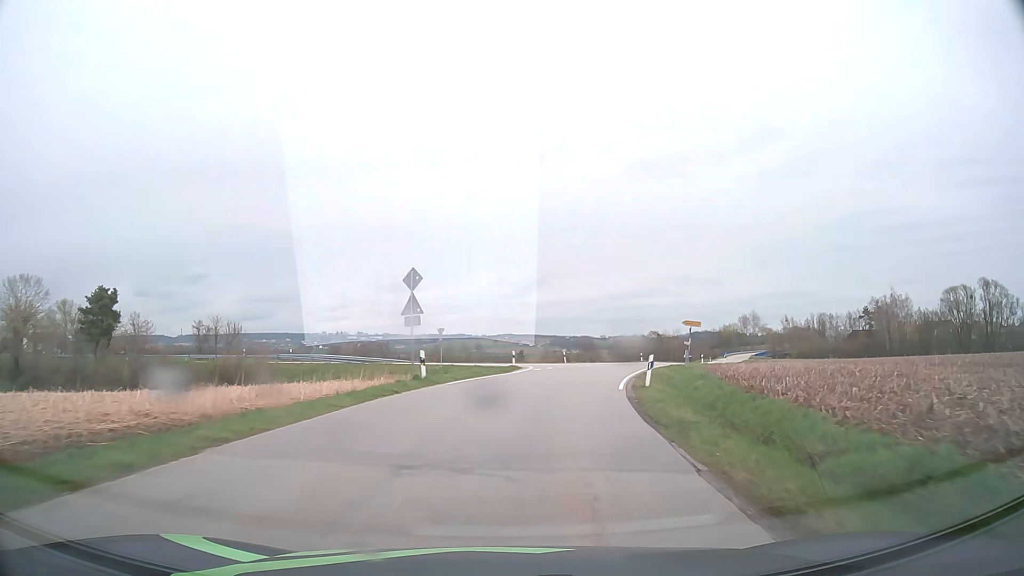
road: tertiary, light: Day
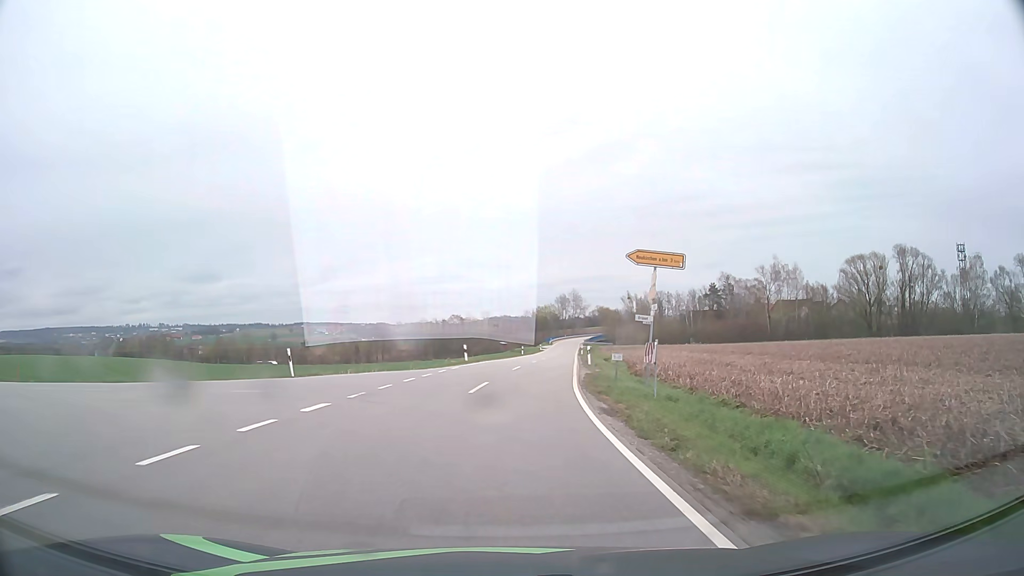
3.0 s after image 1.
(+5.6, +36.7) m; +17°
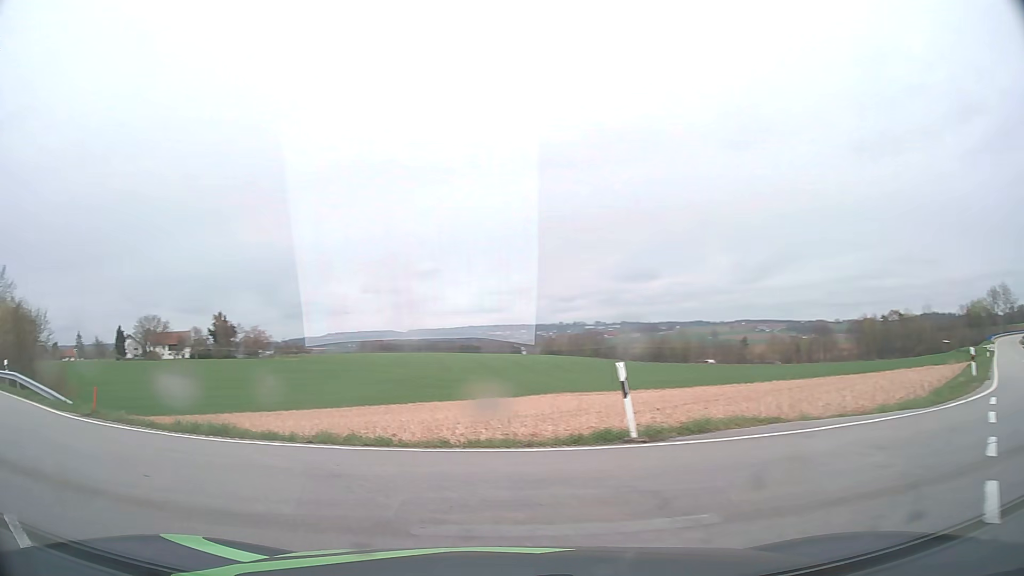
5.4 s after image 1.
(-2.4, +16.2) m; -37°
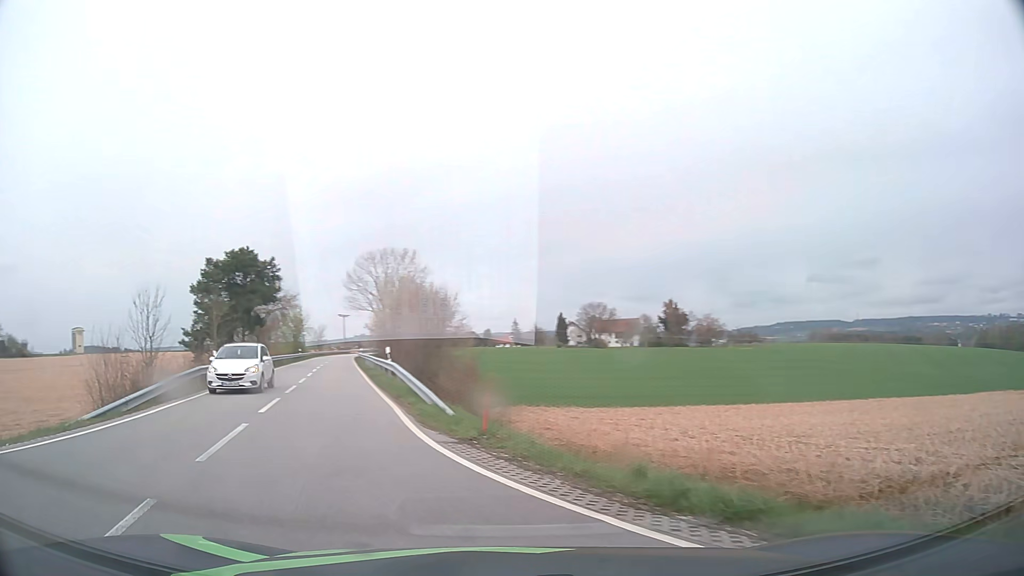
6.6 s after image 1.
(-2.1, +6.3) m; -38°
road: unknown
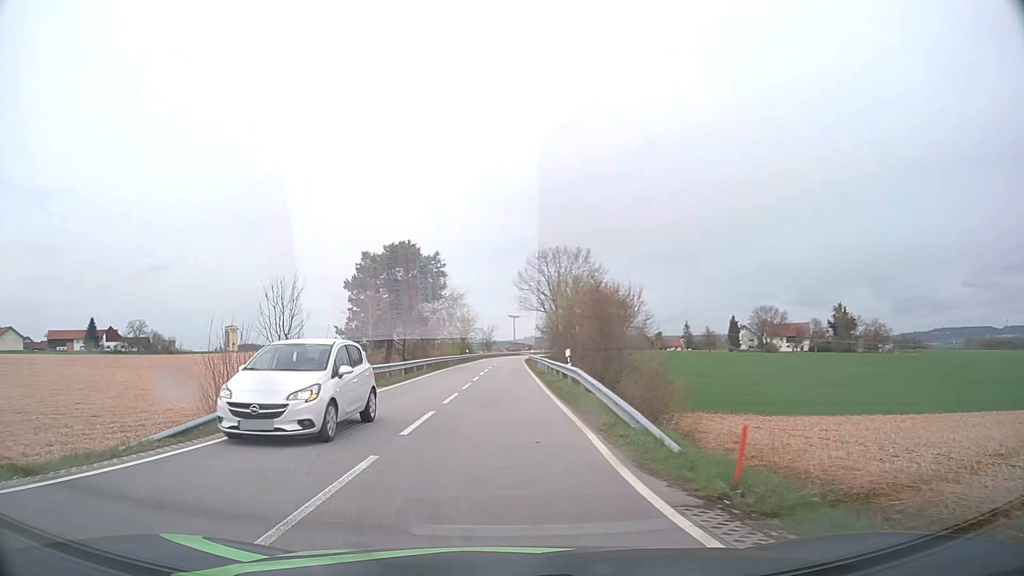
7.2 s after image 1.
(-0.5, +3.7) m; -15°
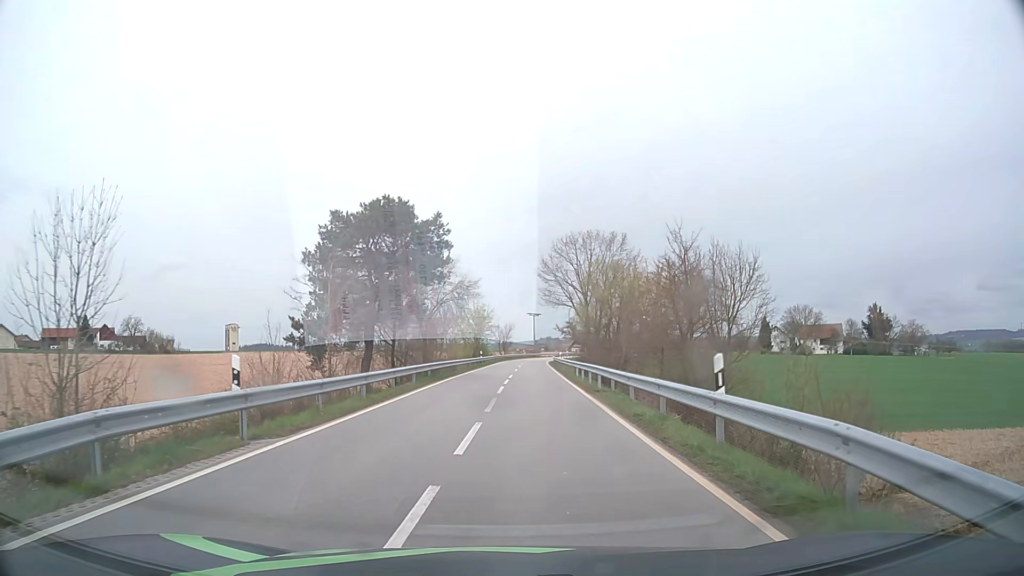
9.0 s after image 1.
(-0.6, +13.9) m; -1°
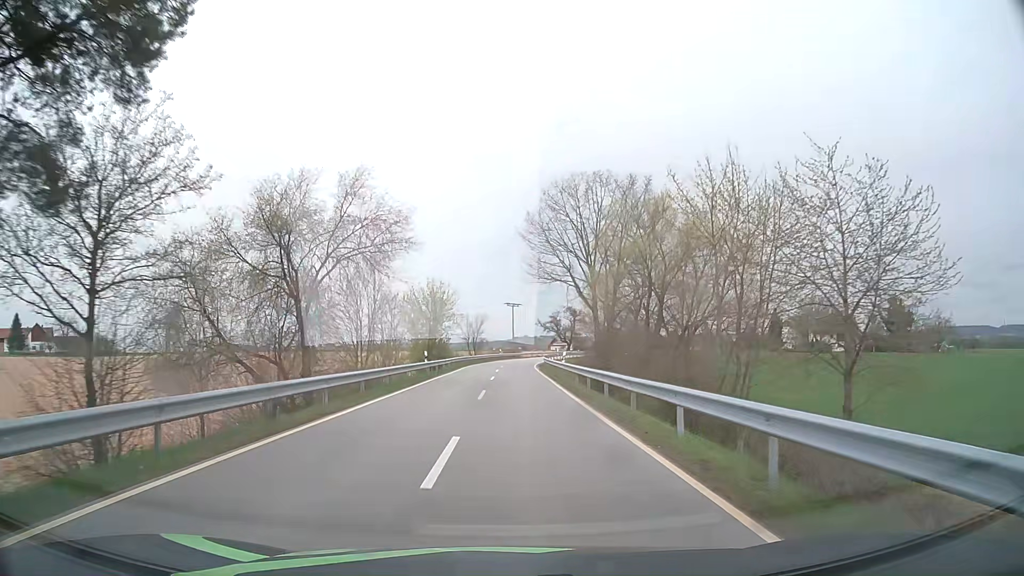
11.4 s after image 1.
(+0.6, +27.0) m; +2°
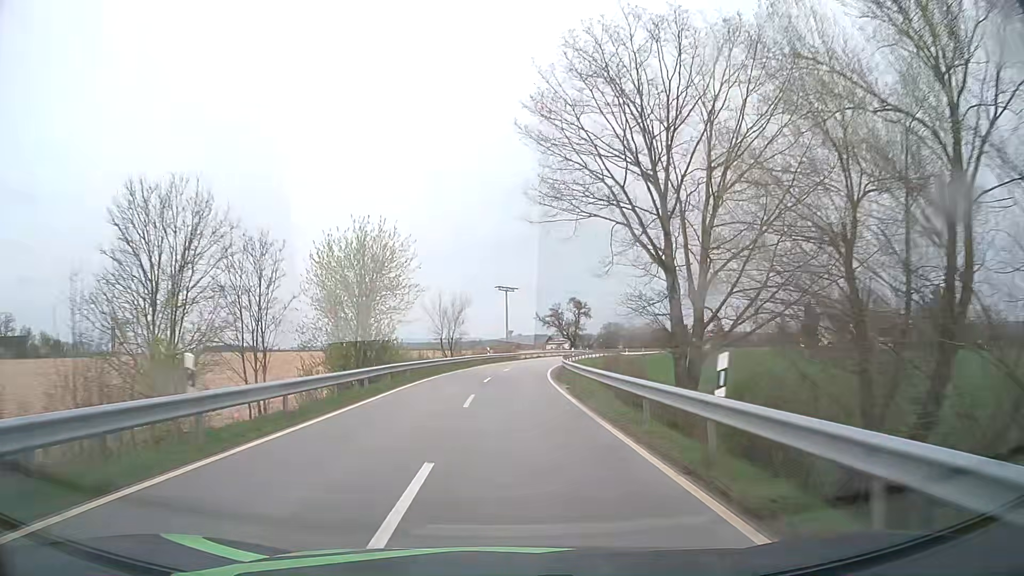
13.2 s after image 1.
(0.0, +27.1) m; 0°
(0, +10) (0, +20) (0, +30) (+1, +40) (+2, +50) (+3, +60) (+5, +70) (+7, +79) (+10, +89) (+13, +99) m
